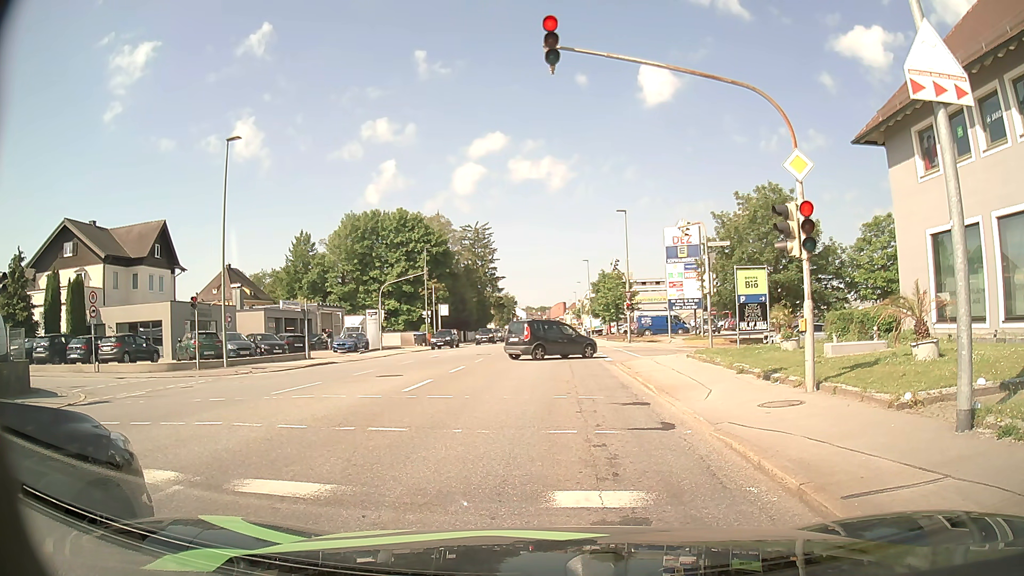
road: tertiary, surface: asphalt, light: Day
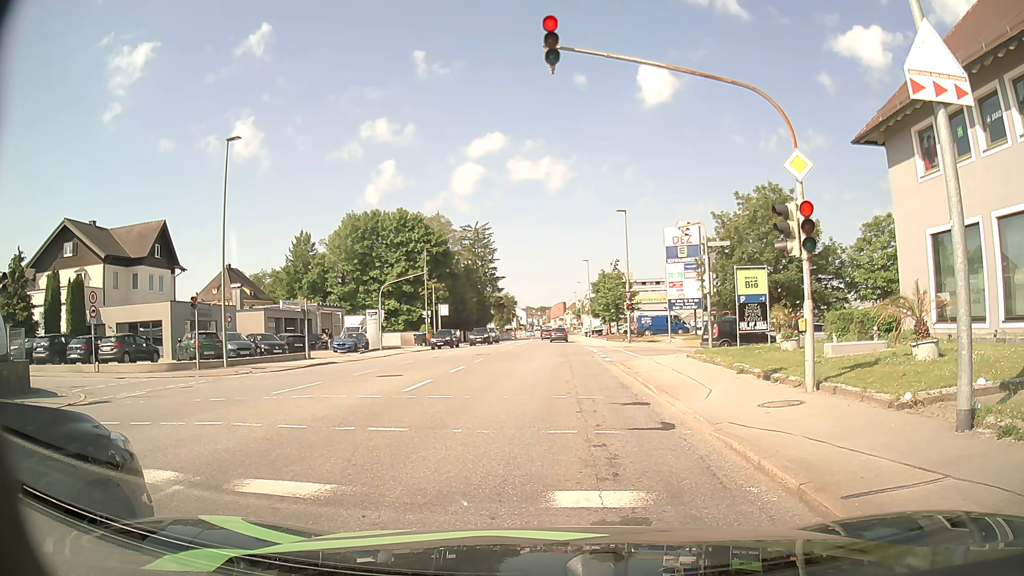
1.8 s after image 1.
(0.0, 0.0) m; 0°
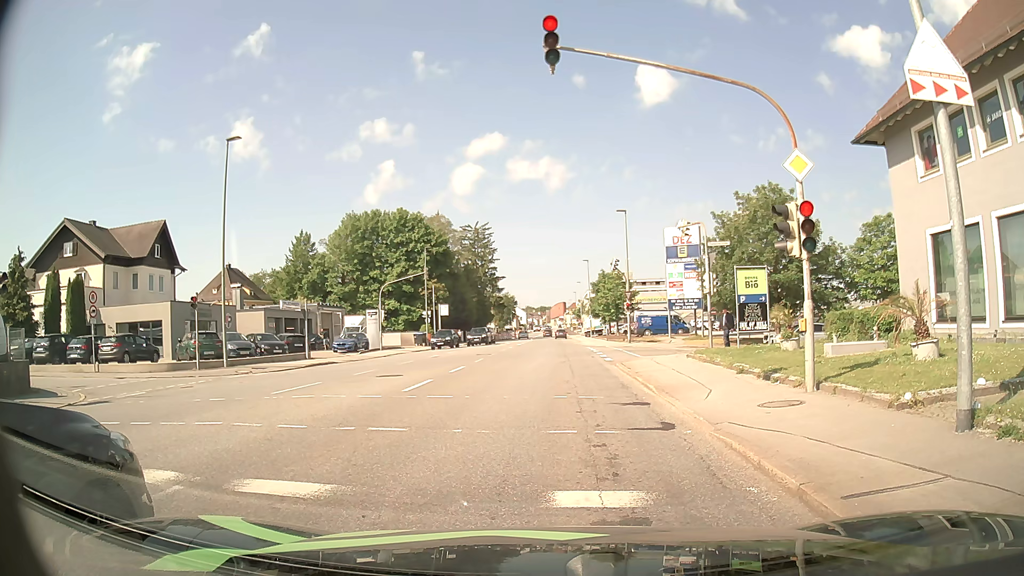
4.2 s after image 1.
(0.0, 0.0) m; 0°
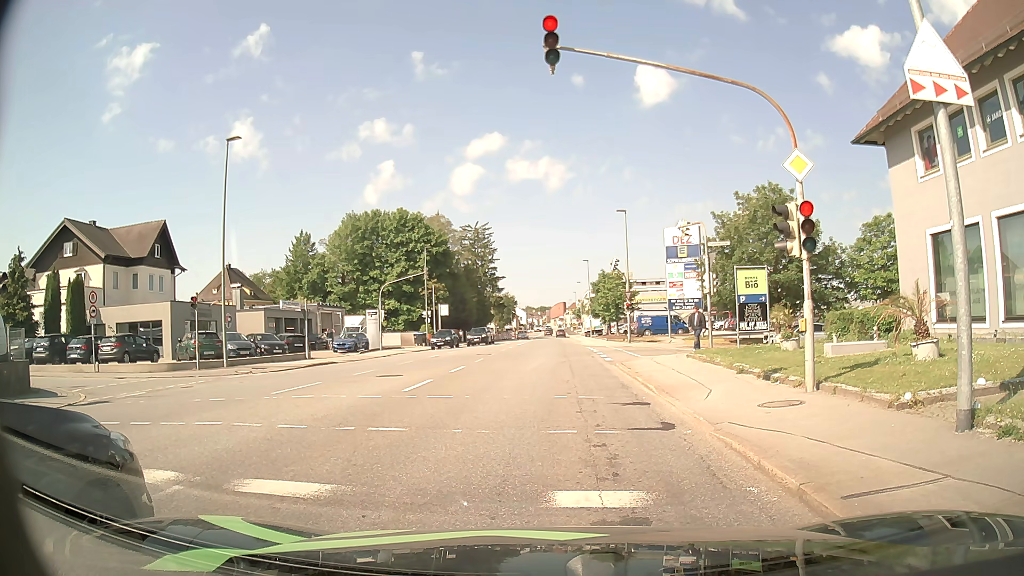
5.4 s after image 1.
(0.0, 0.0) m; 0°
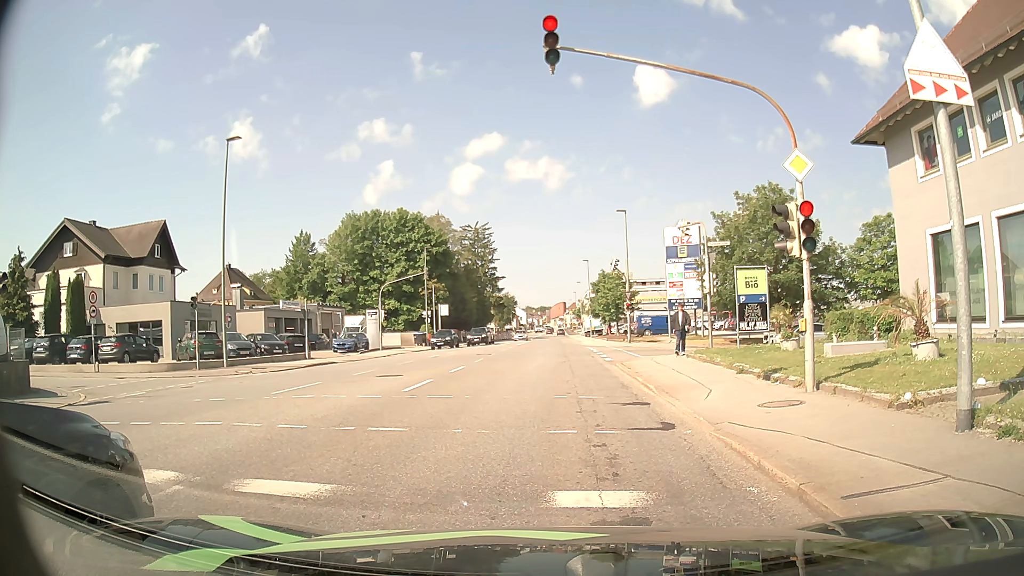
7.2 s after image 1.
(0.0, 0.0) m; 0°
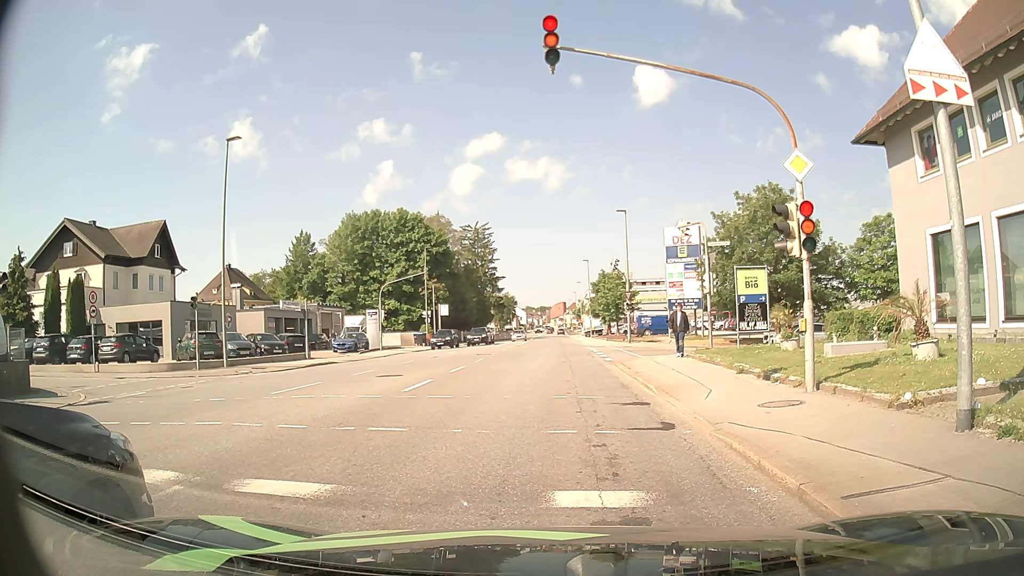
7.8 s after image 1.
(0.0, 0.0) m; 0°
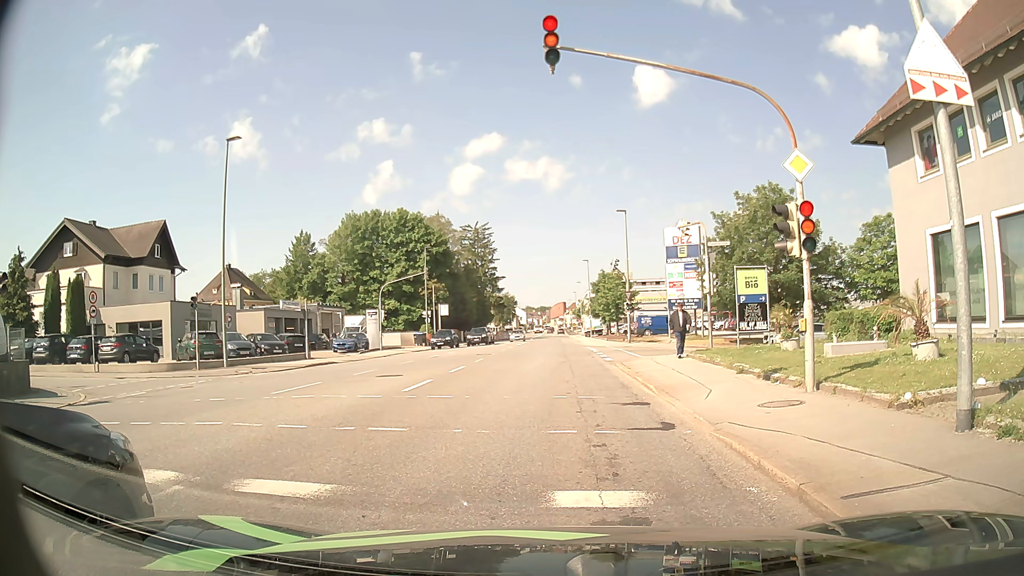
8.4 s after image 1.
(0.0, 0.0) m; 0°
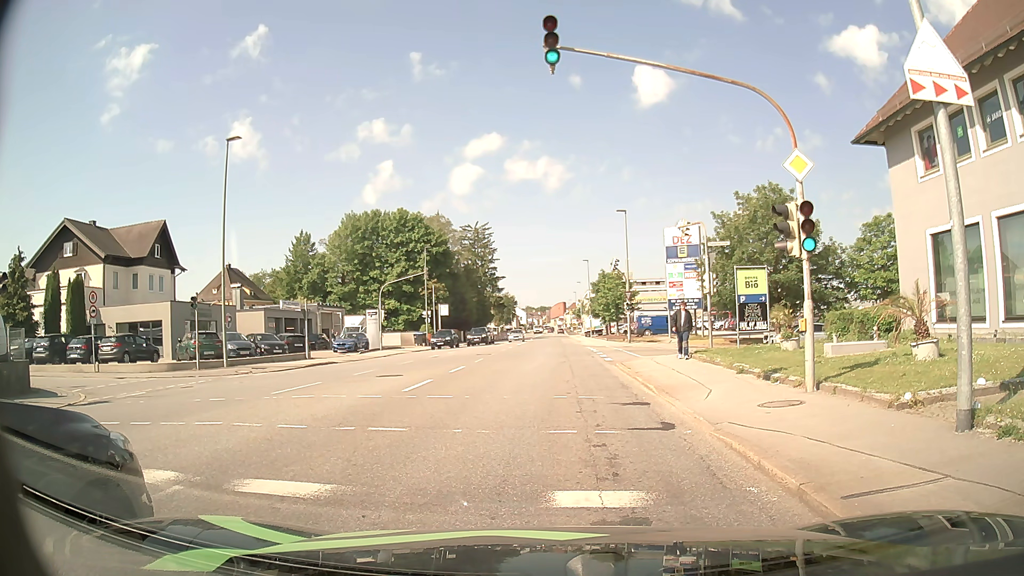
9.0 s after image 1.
(0.0, 0.0) m; 0°
(0, +10) (0, +20) (+1, +30) (+1, +40) (+1, +50) (+1, +60) (+1, +70) (+2, +80) (+2, +90) (+2, +100) m
